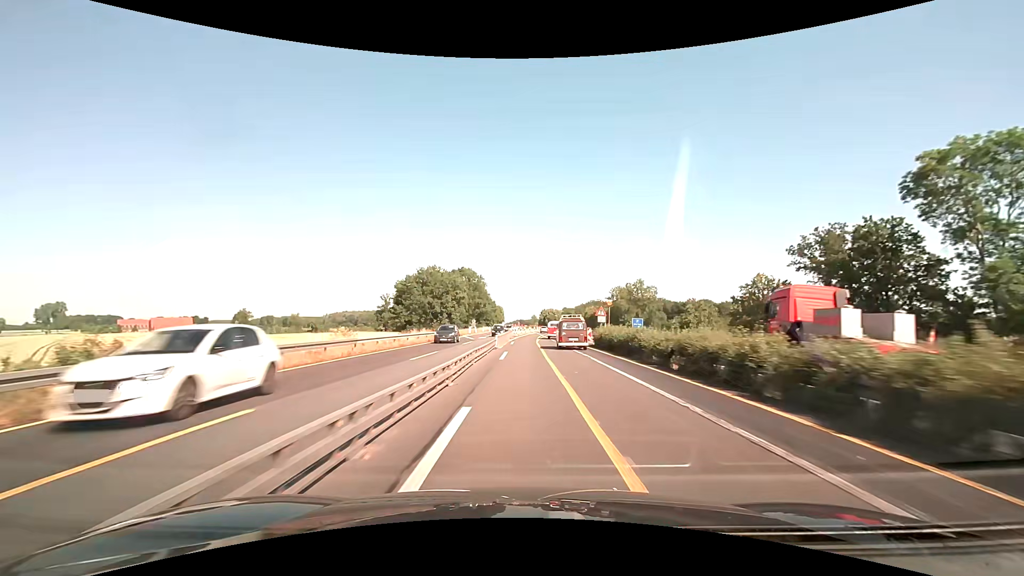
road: motorway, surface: asphalt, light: Day
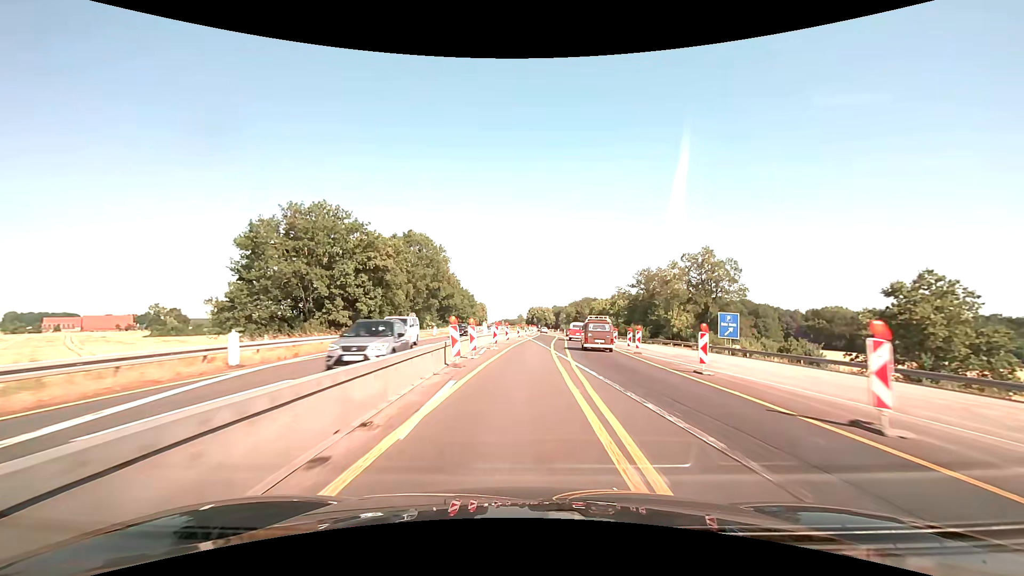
(+0.4, +49.9) m; +1°
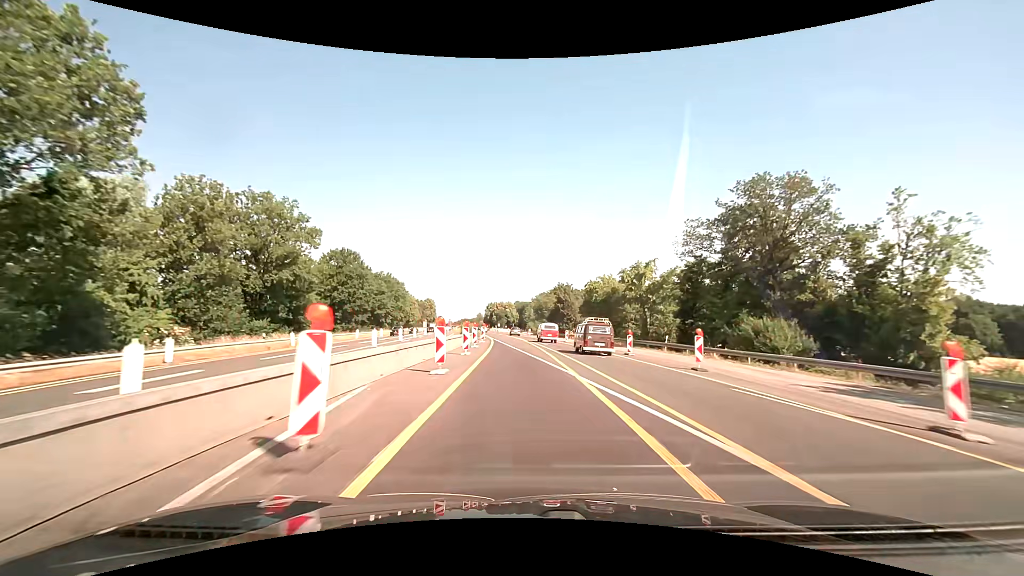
(+2.9, +64.7) m; +5°
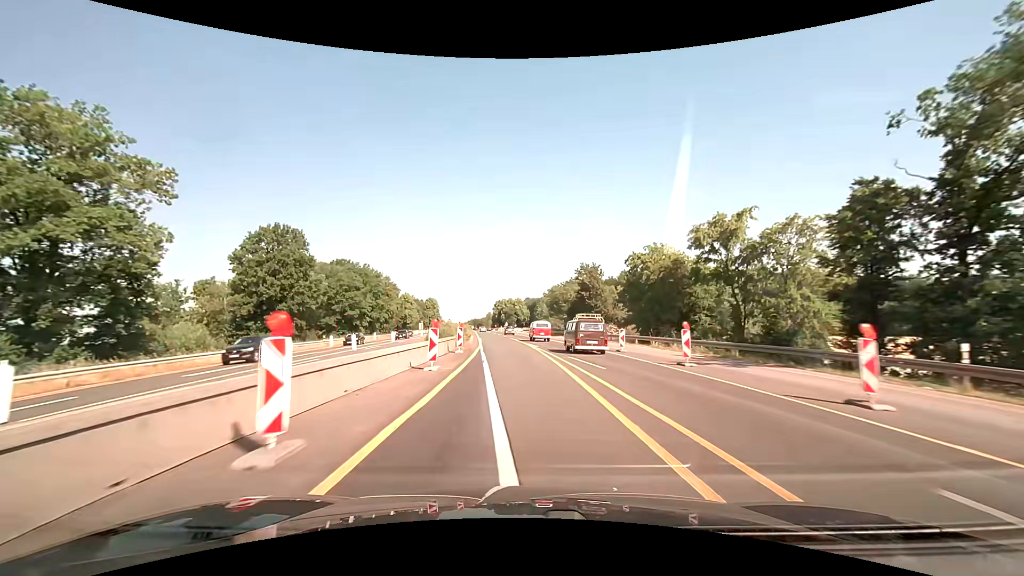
(-0.2, +26.8) m; -1°
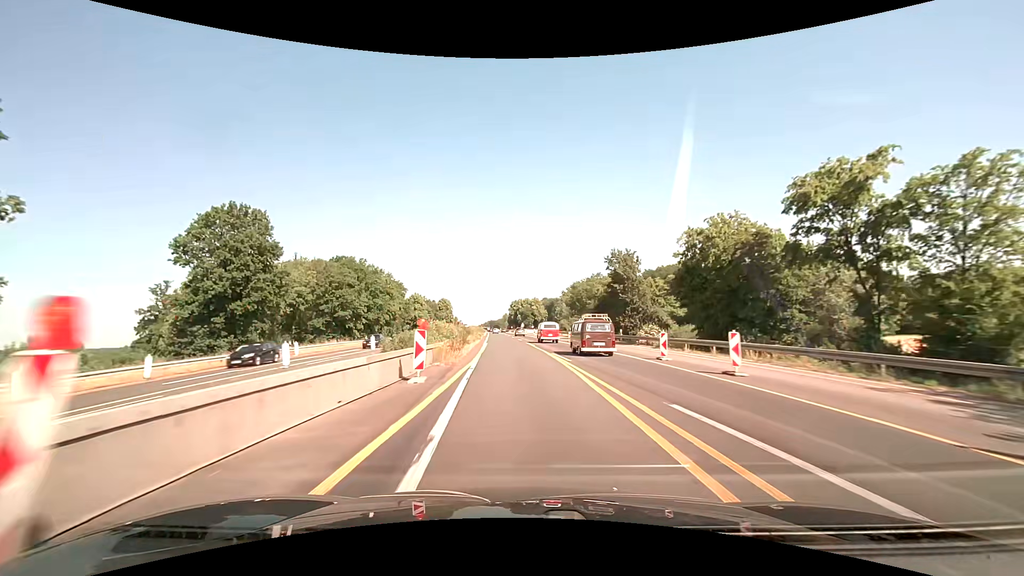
(-0.3, +13.6) m; -2°
(0, +10) (0, +20) (-1, +30) (-1, +40) (-2, +50) (-3, +60) (-3, +70) (-4, +80) (-5, +90) (-5, +100) m
